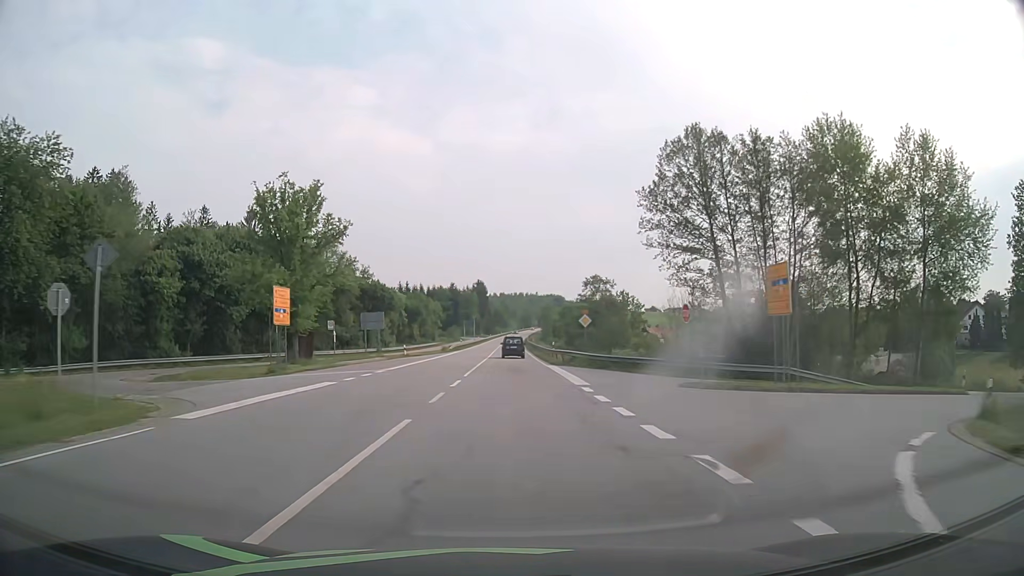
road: primary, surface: asphalt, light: Day
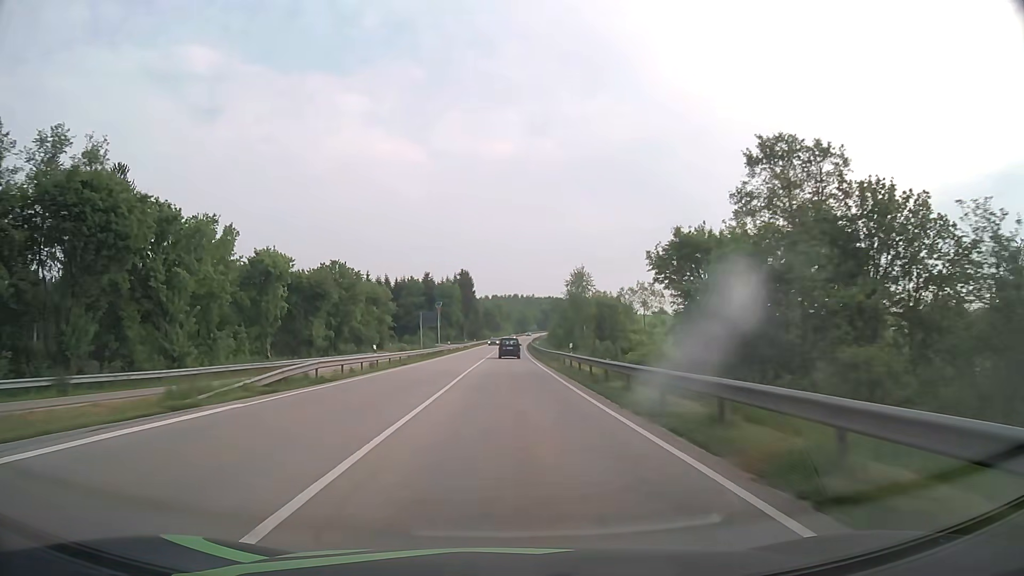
(+0.2, +62.4) m; 0°
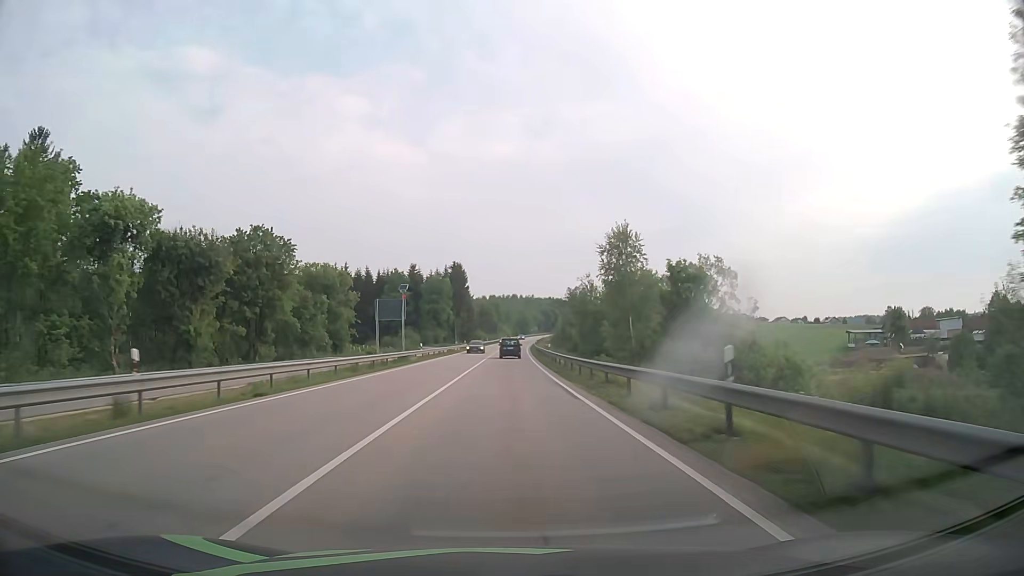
(+0.1, +24.9) m; 0°
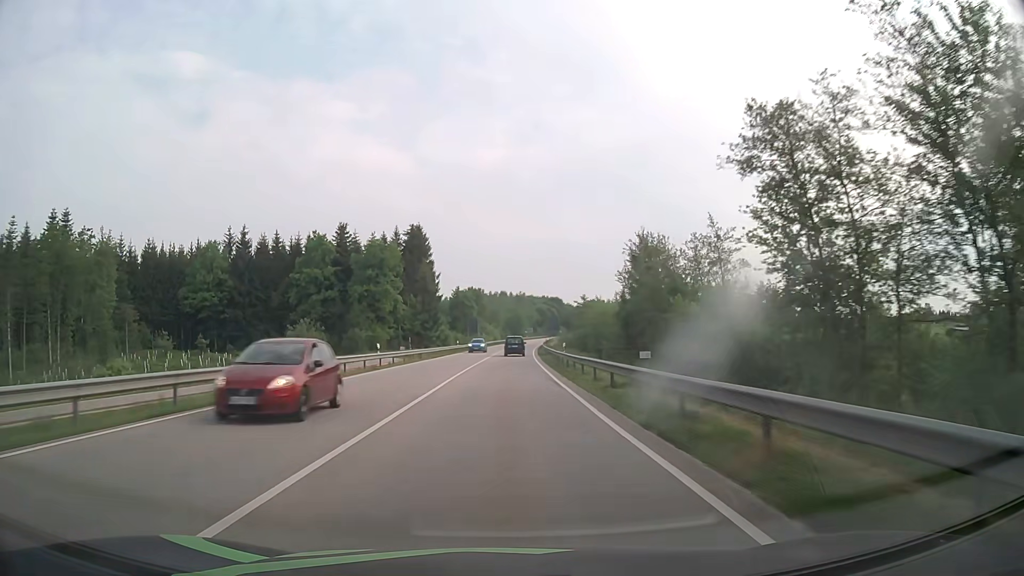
(+0.5, +62.3) m; +1°
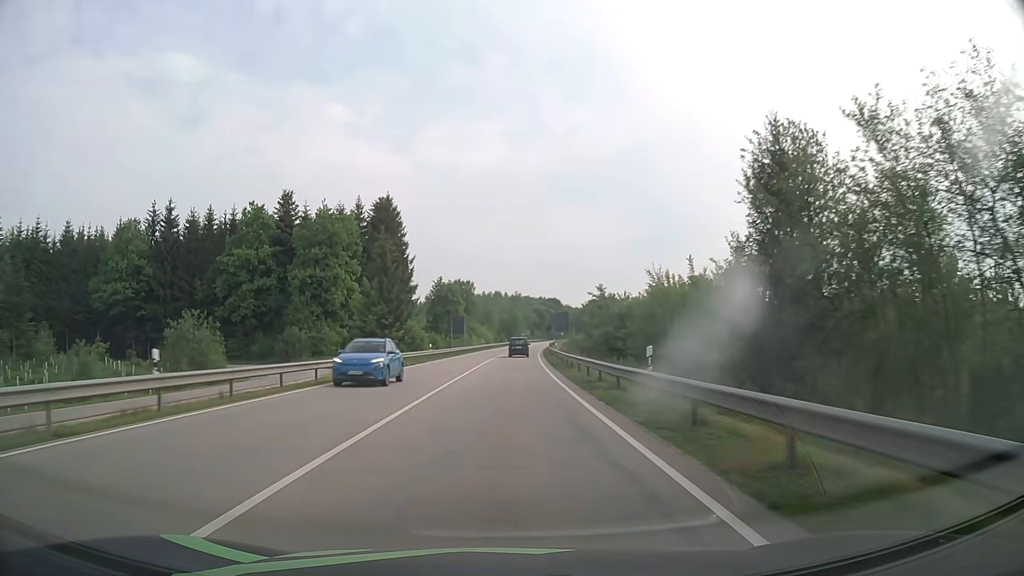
(+0.1, +24.9) m; 0°
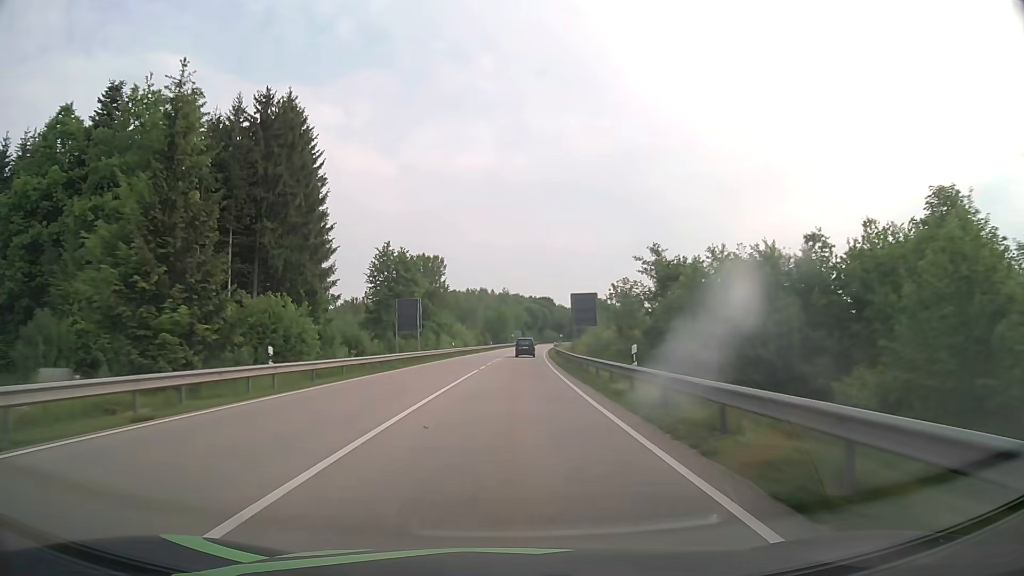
(+0.3, +37.4) m; +1°
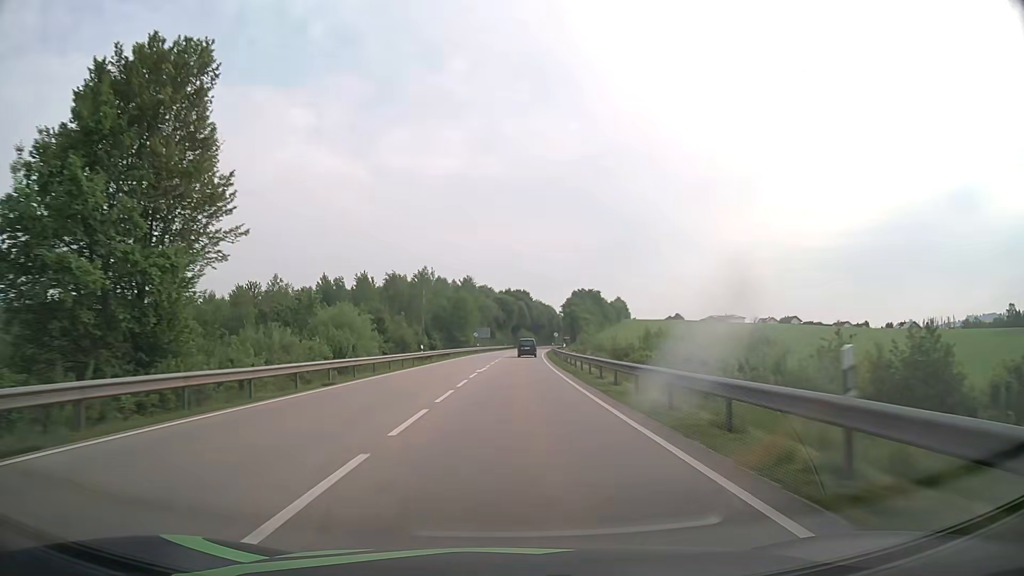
(+1.4, +62.3) m; +3°
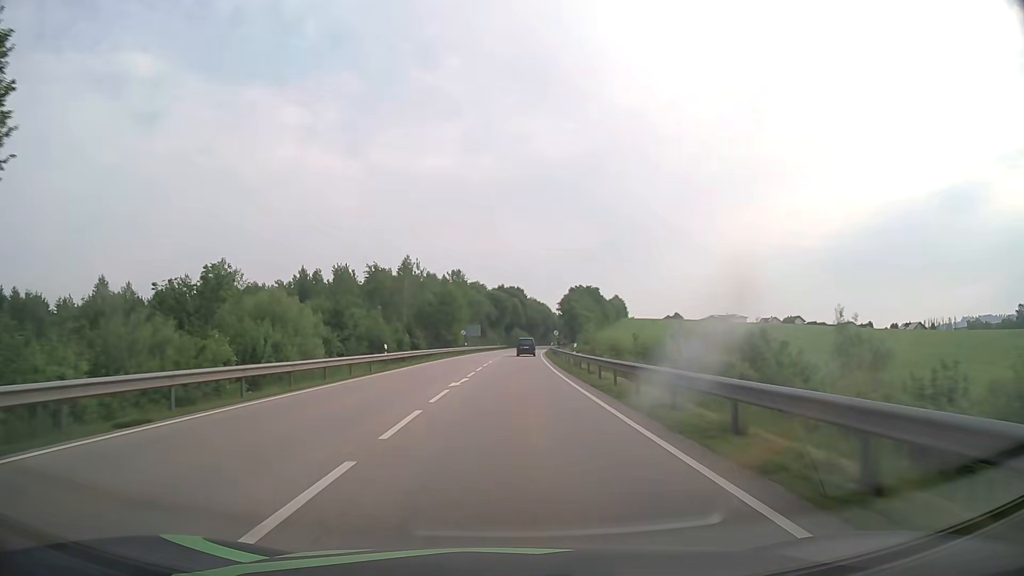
(0.0, +12.5) m; +1°
(0, +10) (0, +20) (0, +30) (+1, +40) (+1, +50) (+1, +60) (+2, +70) (+2, +80) (+3, +90) (+3, +100) m
